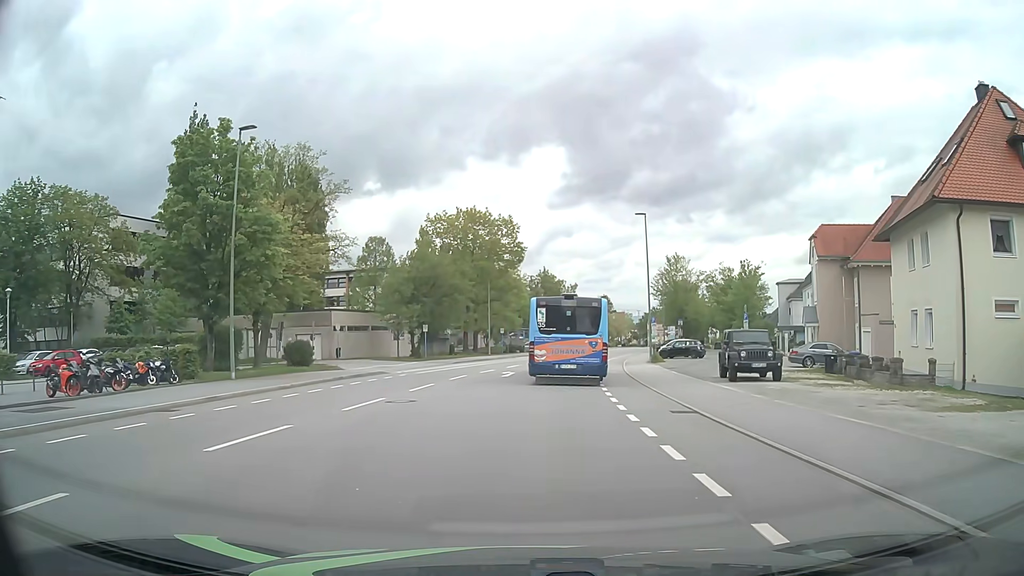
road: tertiary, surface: asphalt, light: Day
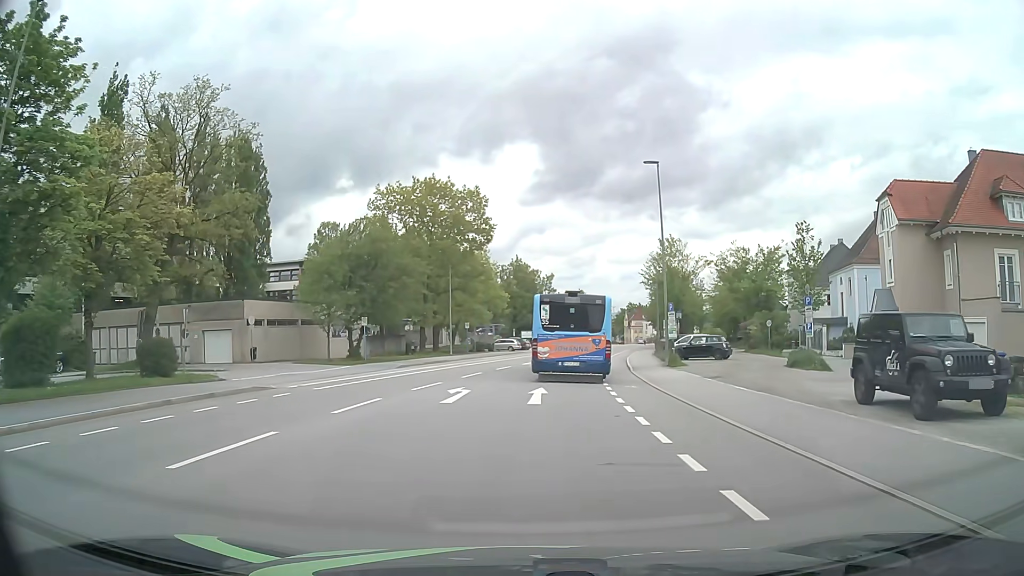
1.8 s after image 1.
(+0.1, +13.2) m; +1°
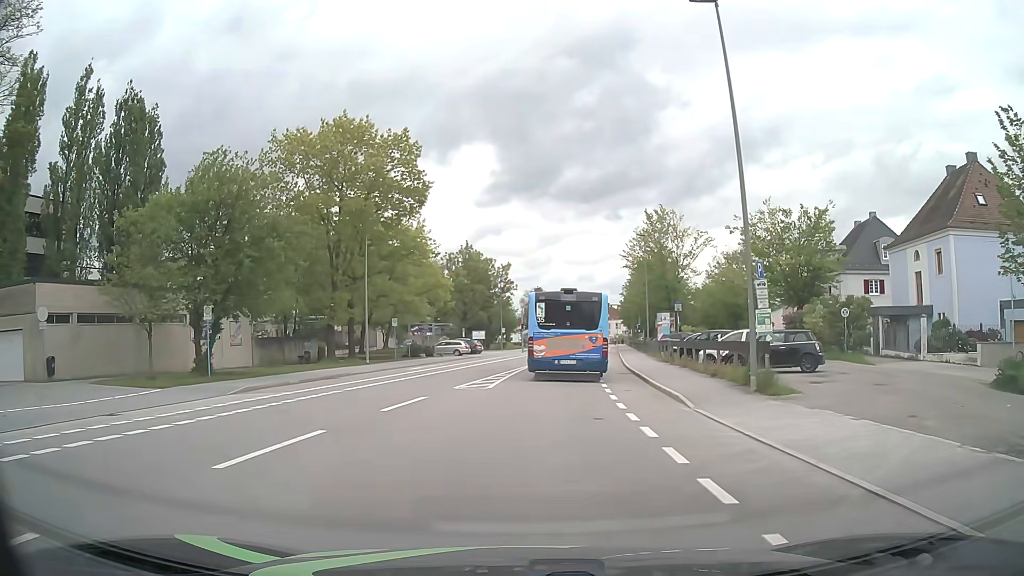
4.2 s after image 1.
(+0.6, +17.7) m; +4°
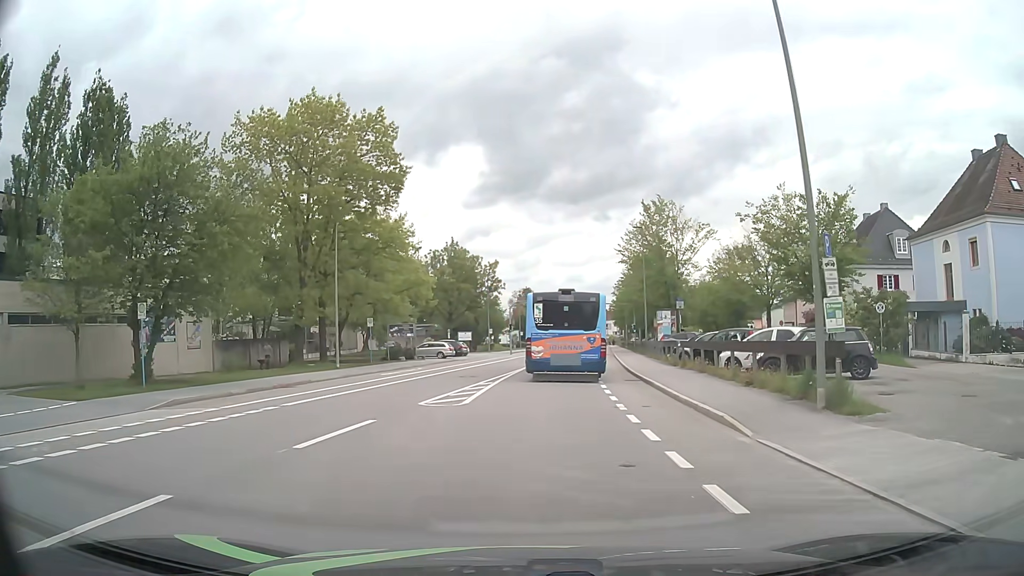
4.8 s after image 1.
(0.0, +4.4) m; 0°
